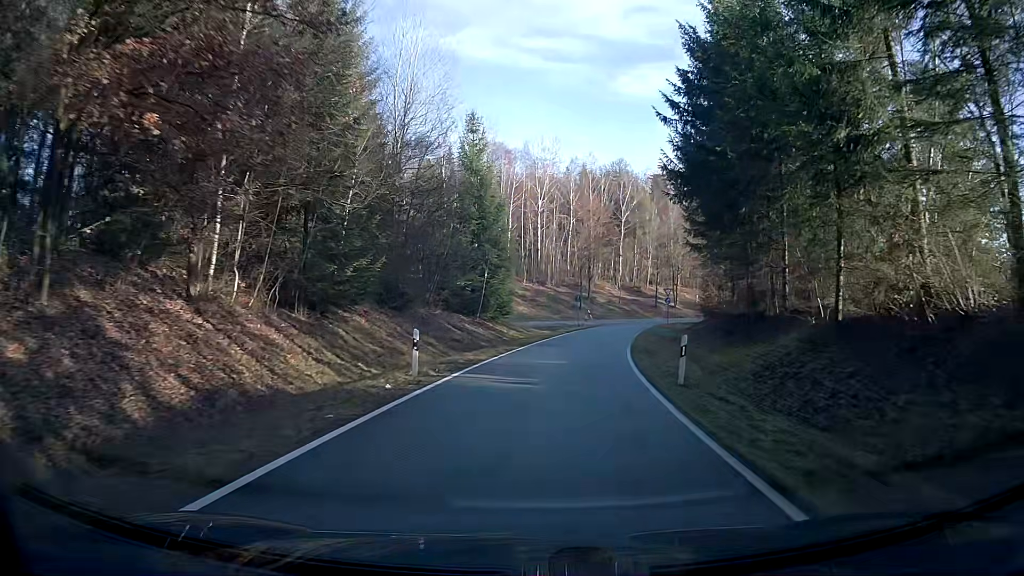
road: secondary_link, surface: asphalt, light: Day
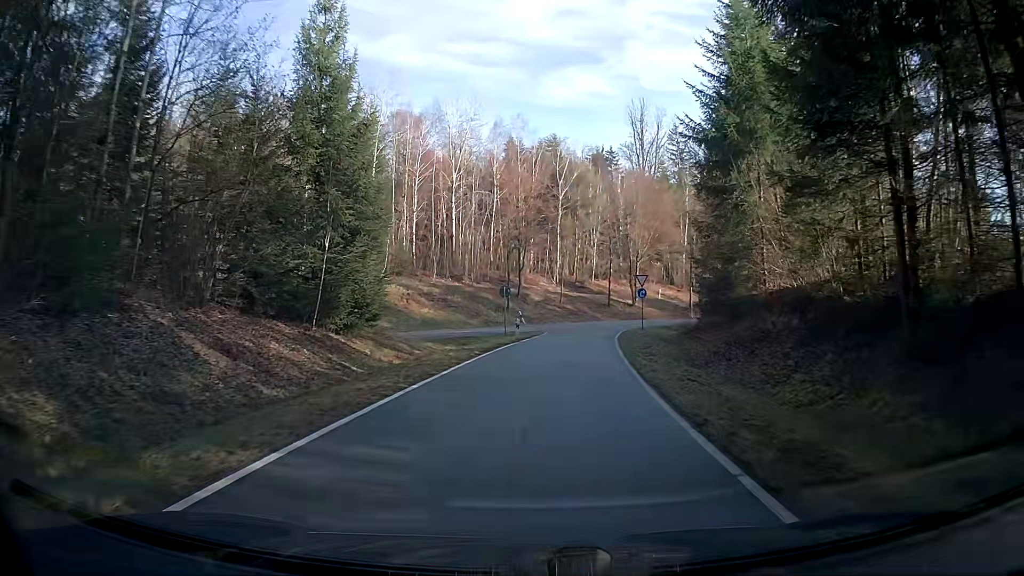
(+1.1, +20.2) m; +6°
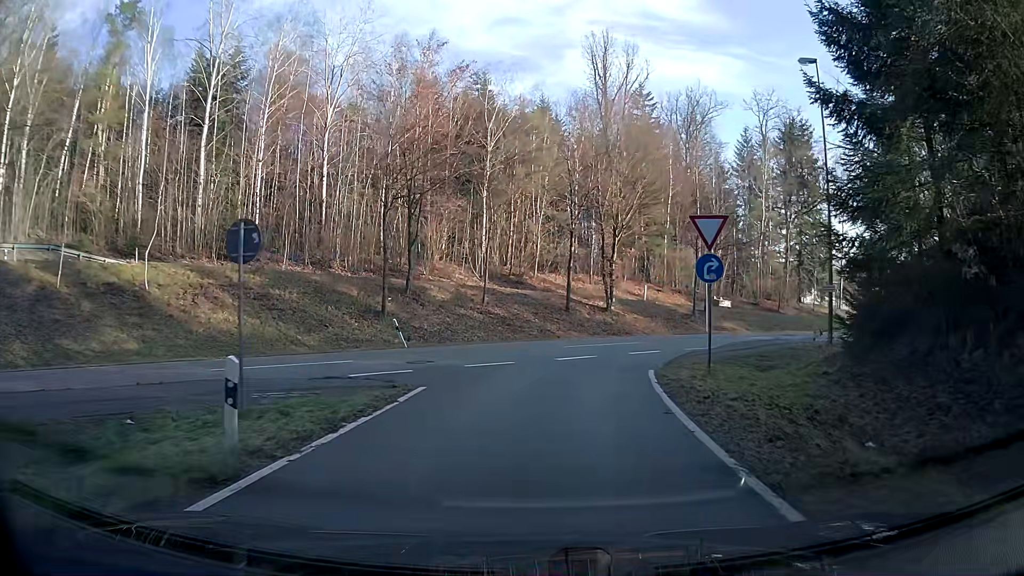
(+1.5, +25.2) m; +6°
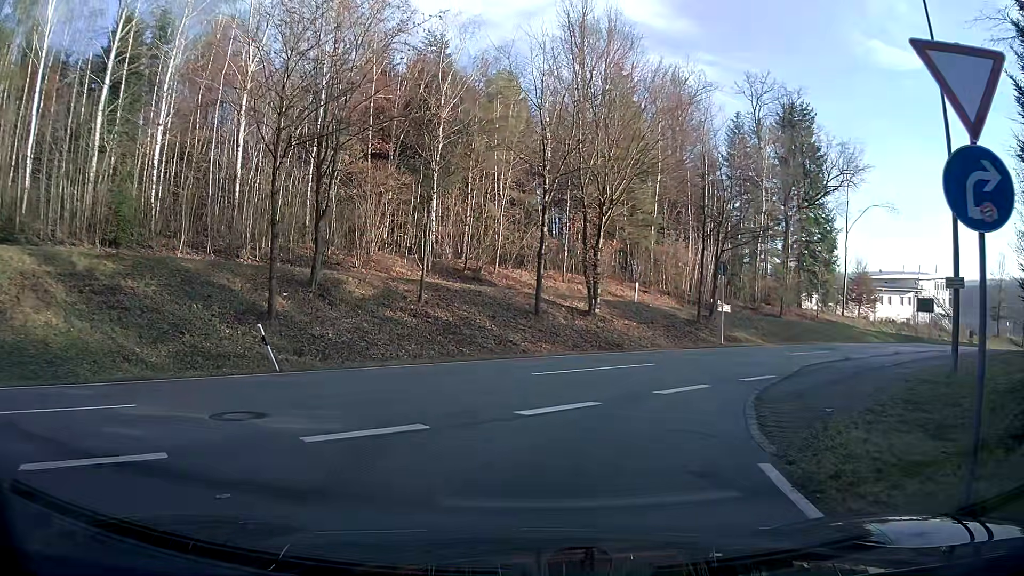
(+0.2, +9.1) m; +3°
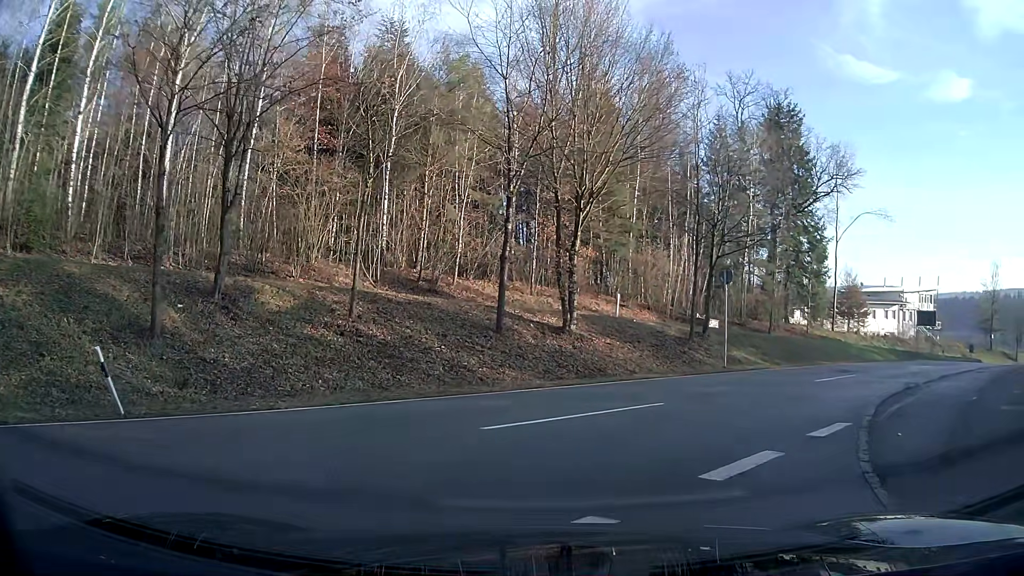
(+0.1, +5.0) m; +4°
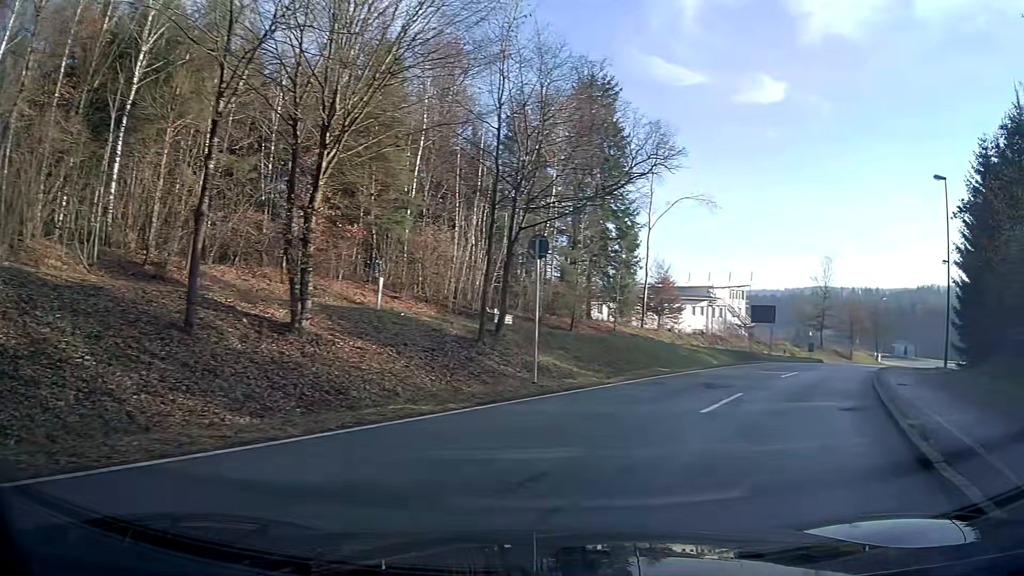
(+1.4, +8.1) m; +21°
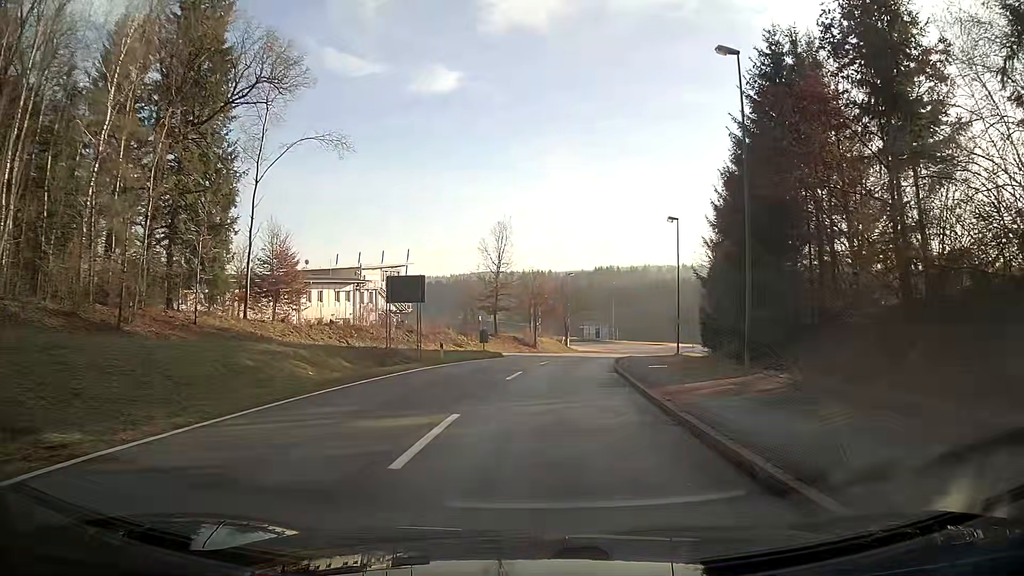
(+5.0, +16.3) m; +24°
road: tertiary
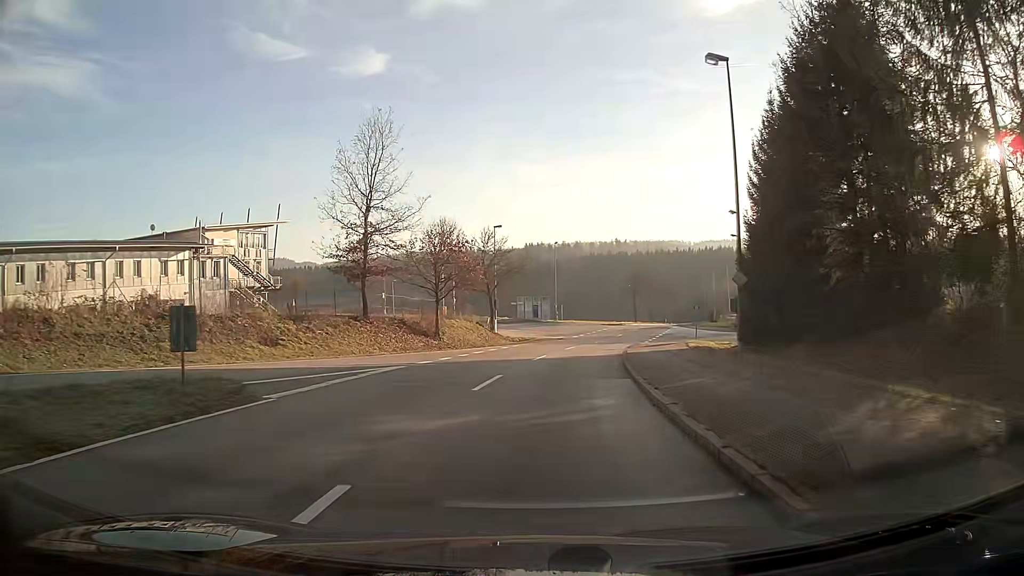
(+1.8, +28.9) m; +6°
(0, +10) (+1, +20) (+2, +30) (+3, +40) (+6, +50) (+8, +59) (+10, +69) (+4, +77) (-5, +82) (-13, +86) m
